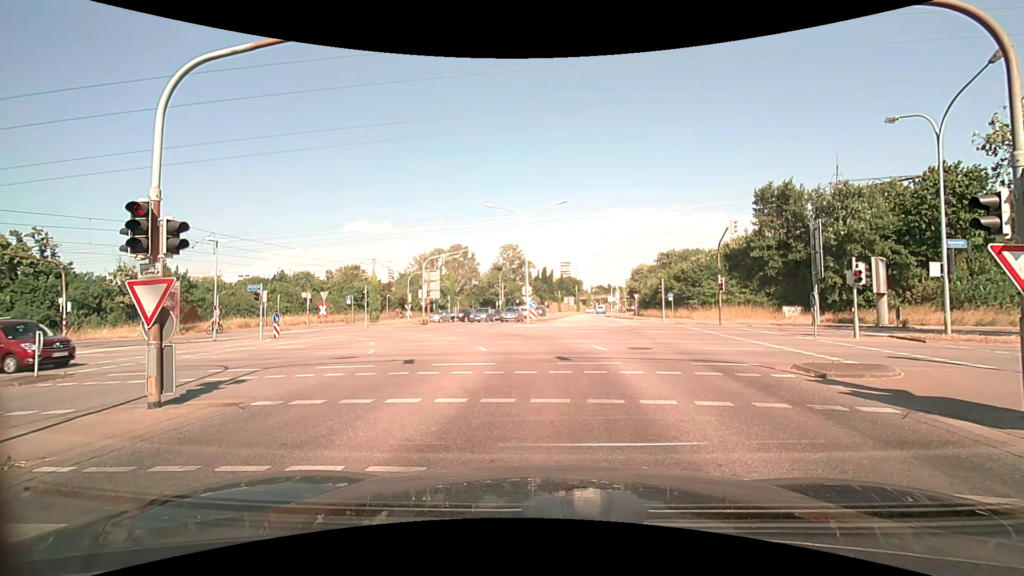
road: secondary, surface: asphalt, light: Day
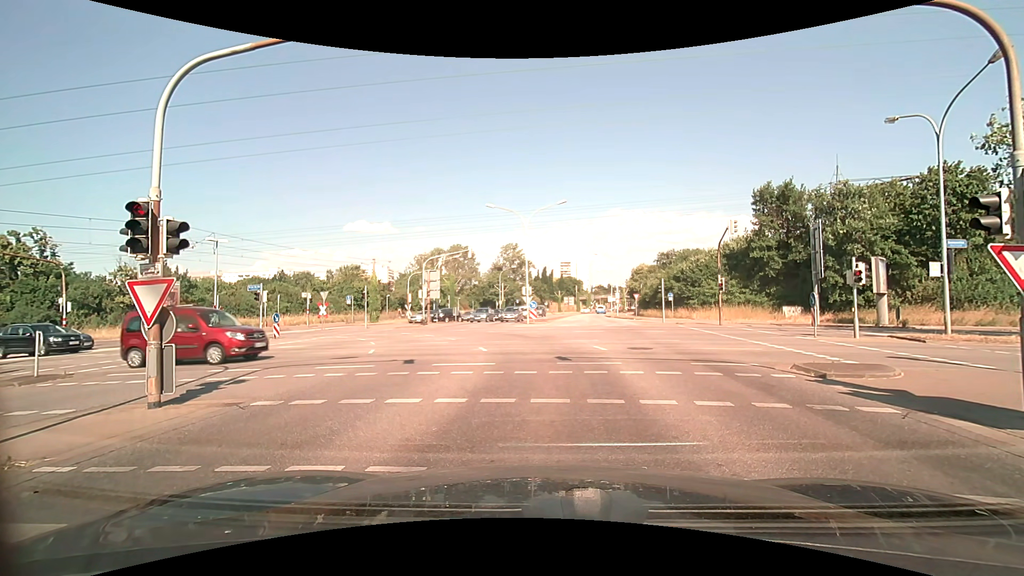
(0.0, 0.0) m; 0°
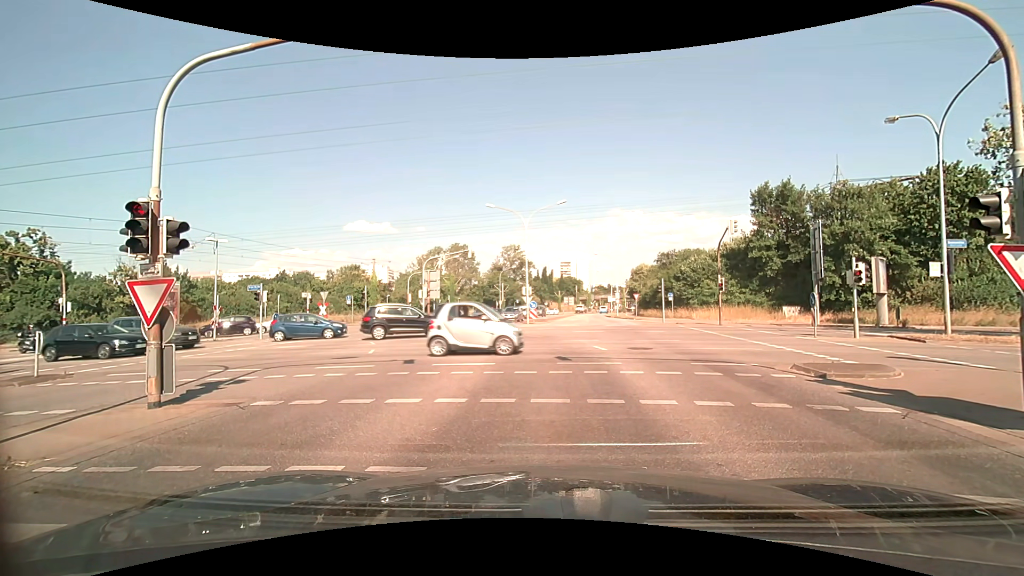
(0.0, 0.0) m; 0°
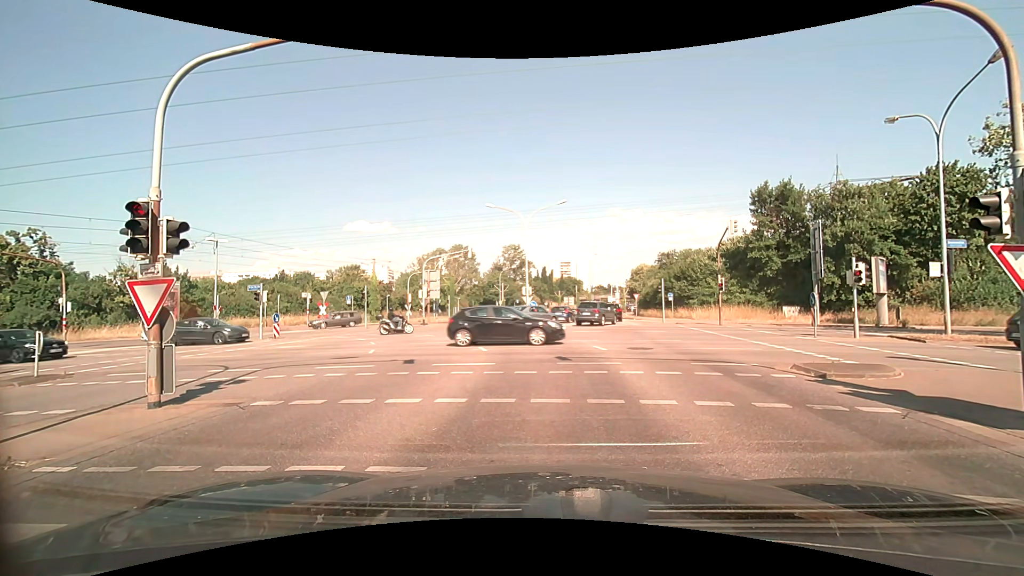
(0.0, 0.0) m; 0°
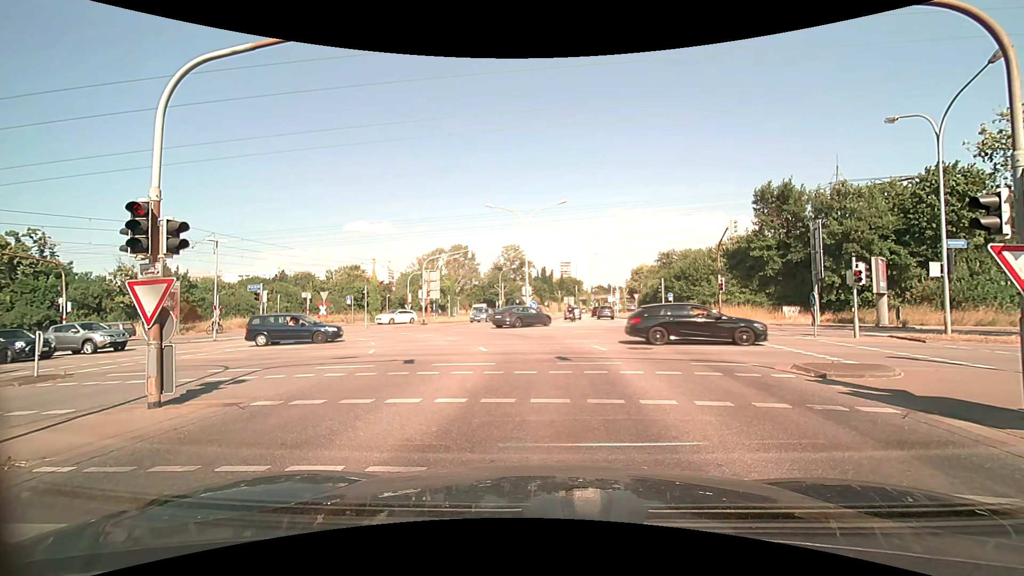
(0.0, 0.0) m; 0°
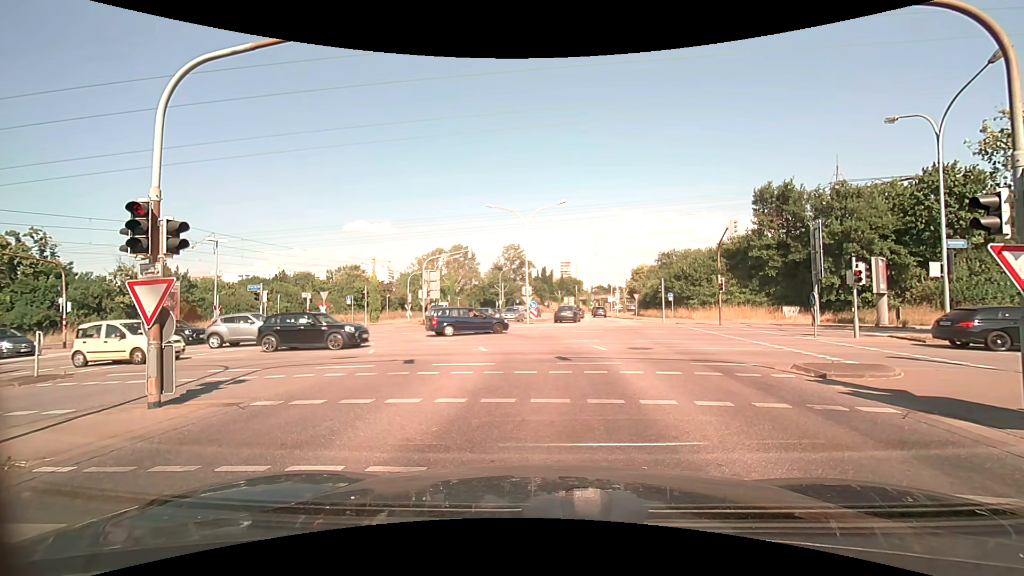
(0.0, 0.0) m; 0°
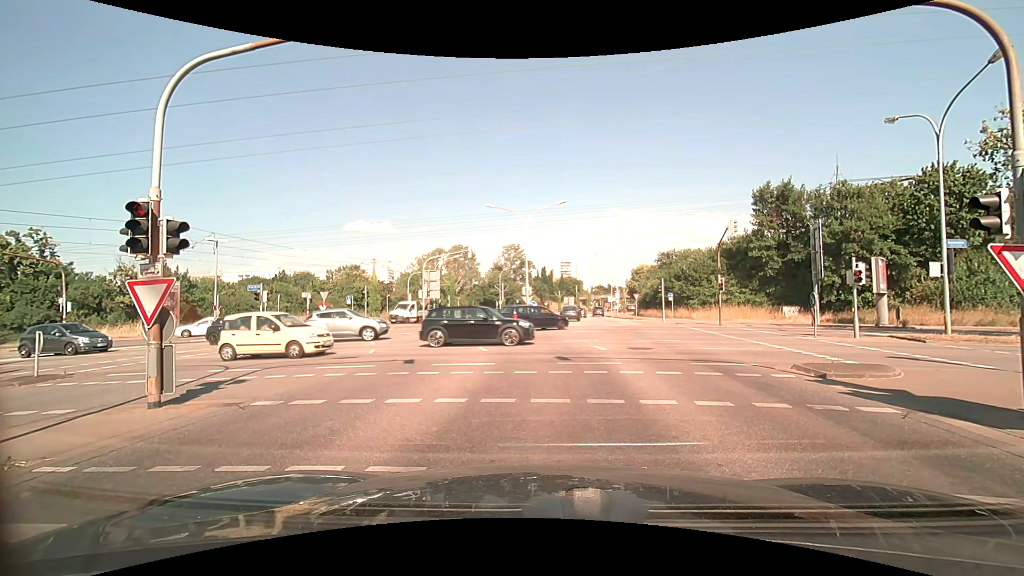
(0.0, 0.0) m; 0°
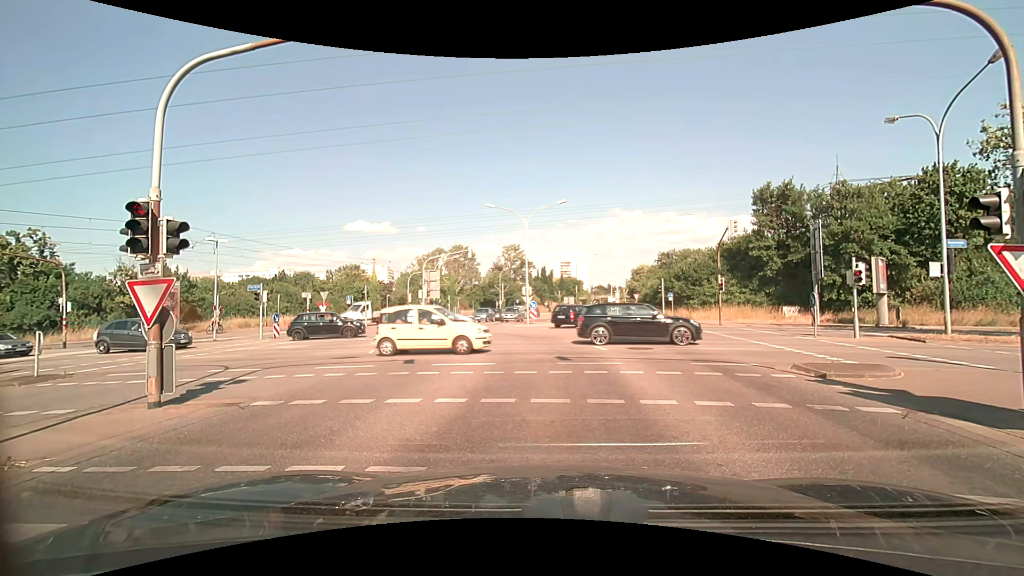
(0.0, 0.0) m; 0°
(0, +10) (0, +20) (-3, +29) (-10, +36) (-20, +39) (-30, +41) (-40, +42) (-50, +44) (-59, +45) (-69, +47) m
